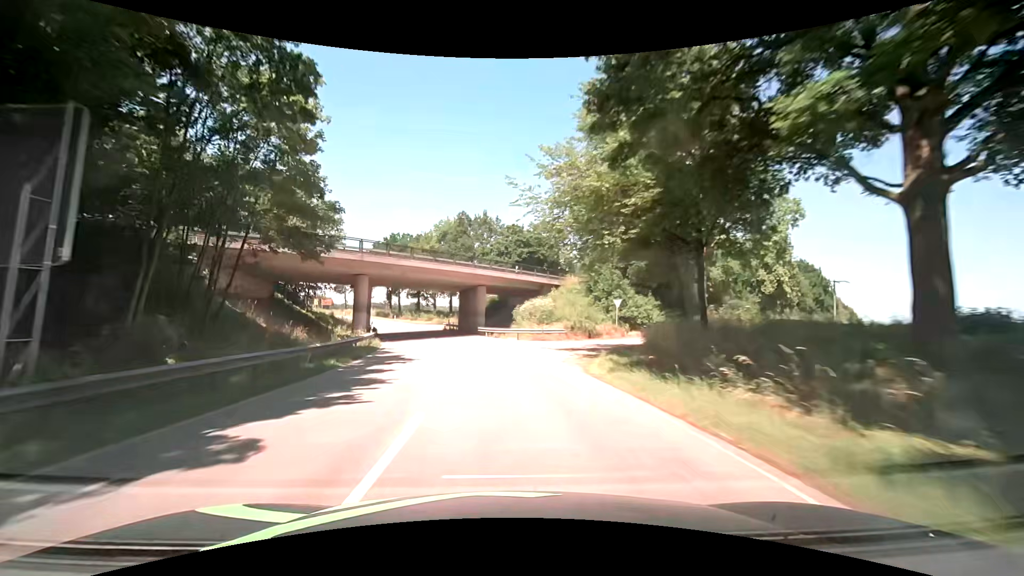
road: tertiary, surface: asphalt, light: Day
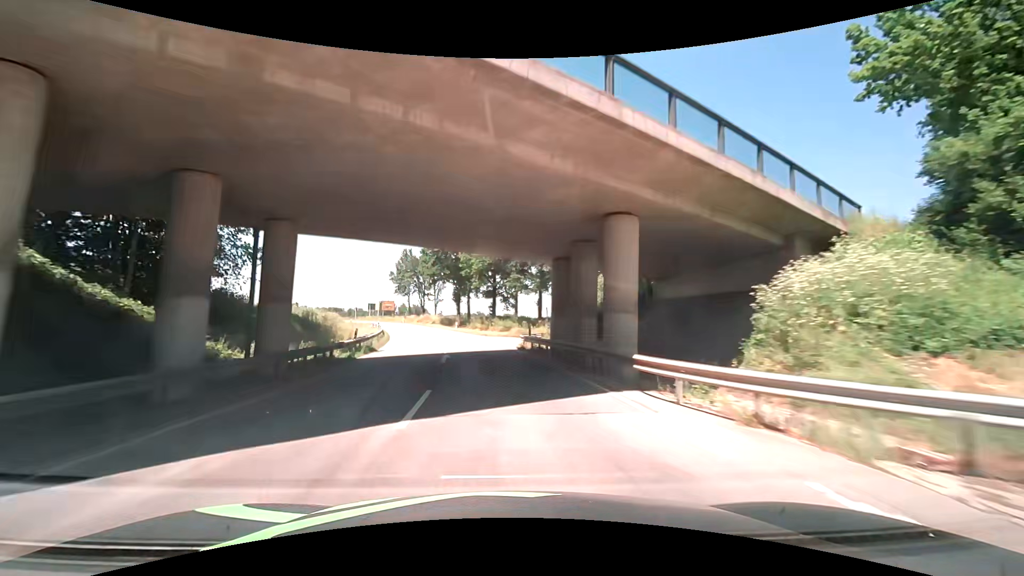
(-3.1, +34.2) m; -11°
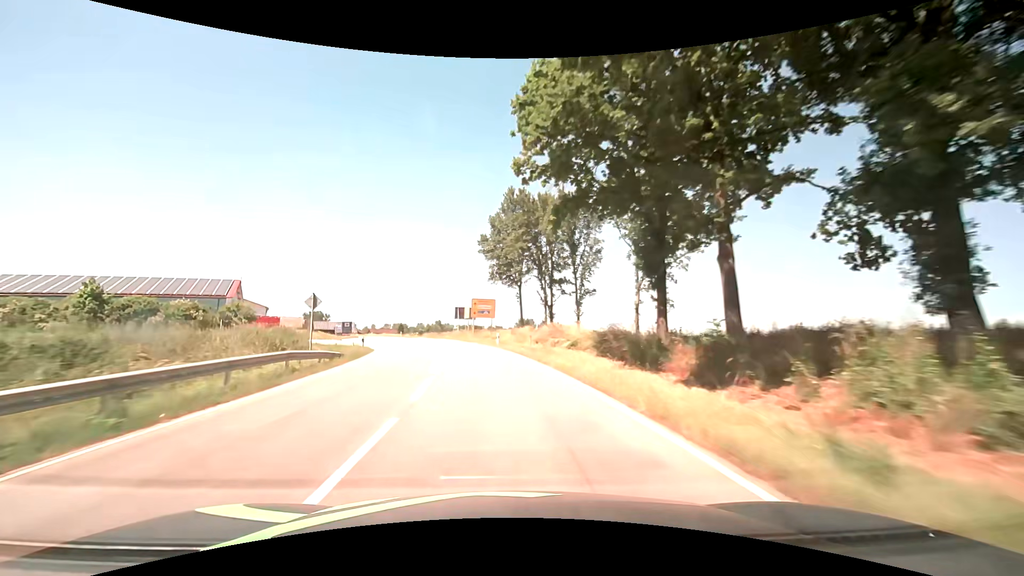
(-7.9, +58.9) m; -16°
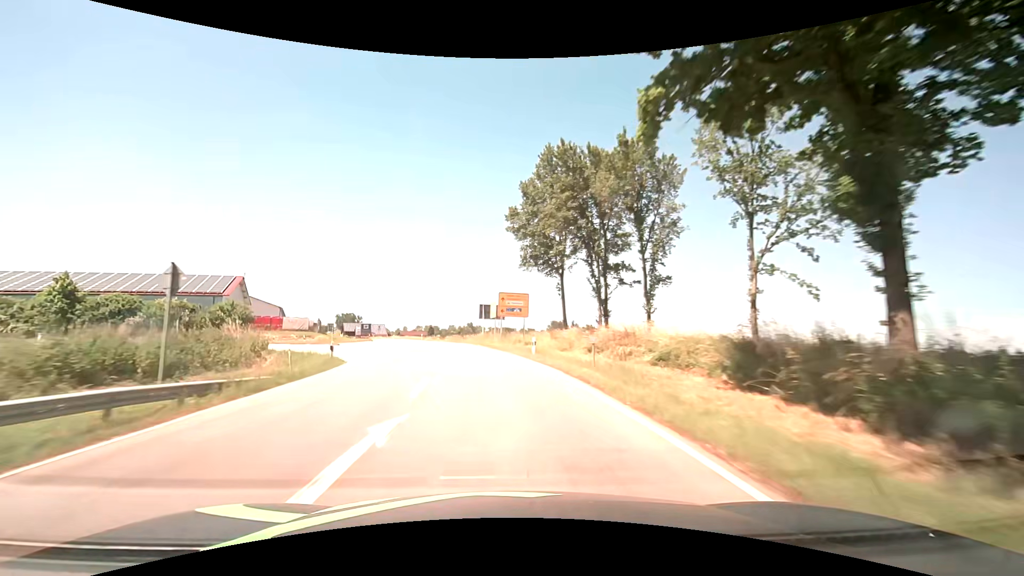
(-0.4, +12.2) m; -4°
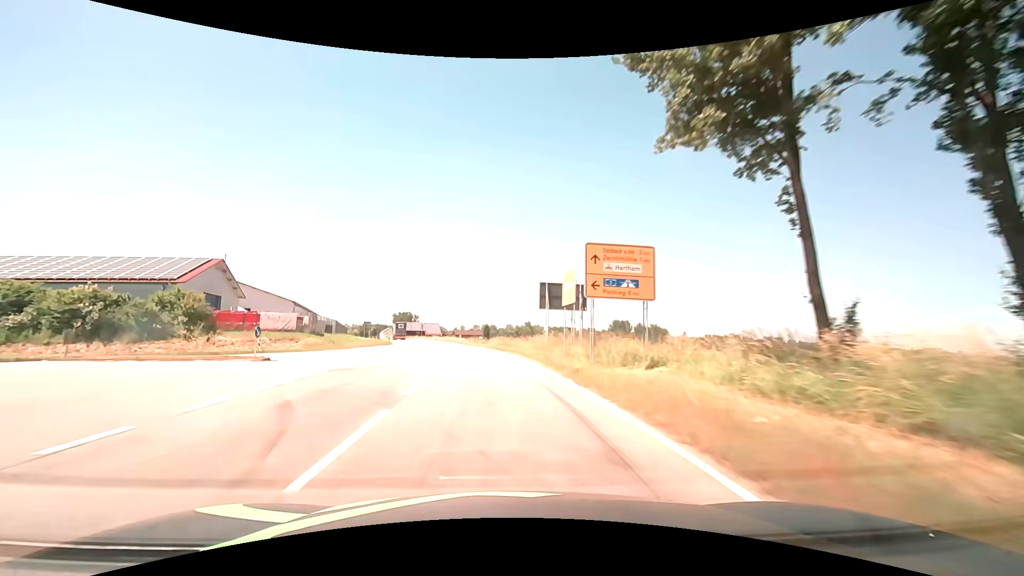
(-1.3, +24.5) m; -6°
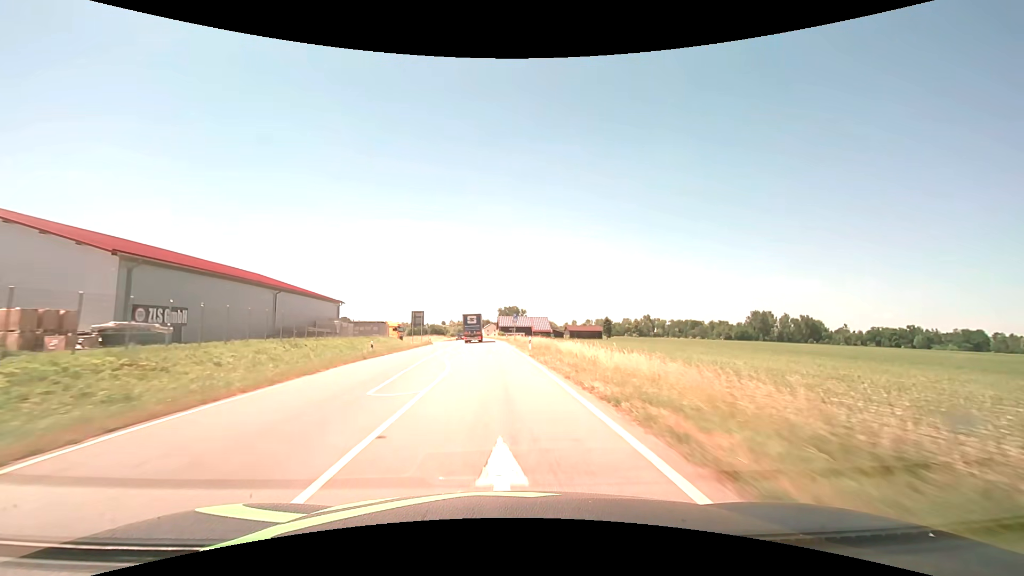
(-8.4, +63.0) m; -13°
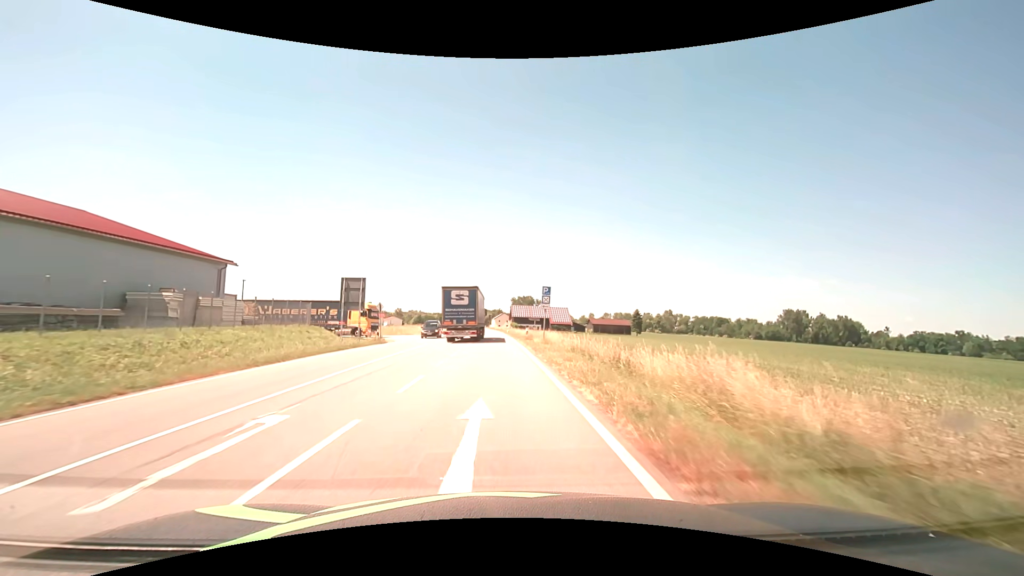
(-0.5, +34.5) m; -2°
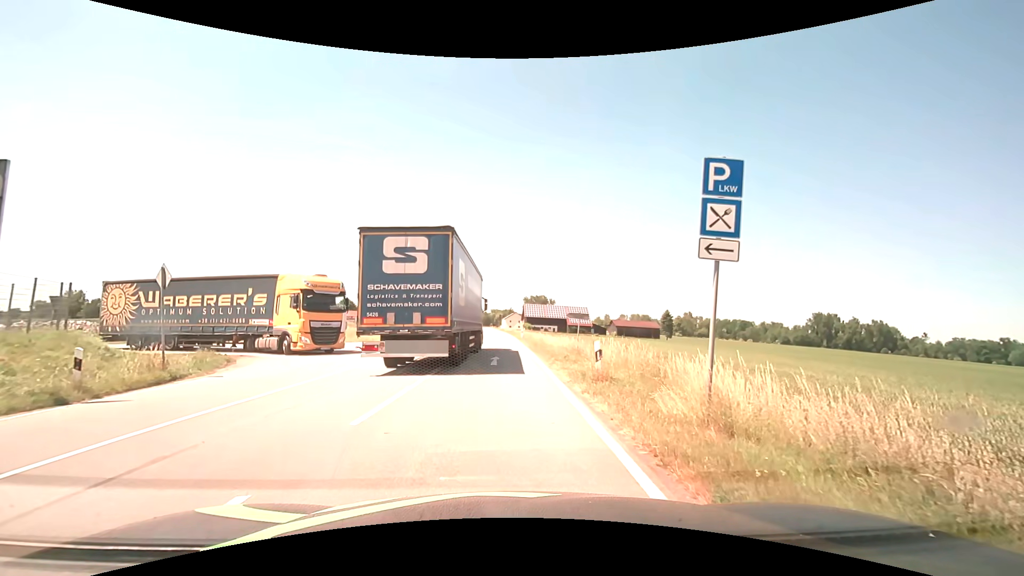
(-0.1, +25.5) m; -1°
(0, +10) (0, +20) (0, +30) (0, +40) (0, +50) (-1, +60) (-1, +70) (-1, +80) (-1, +90) (-2, +100) m
